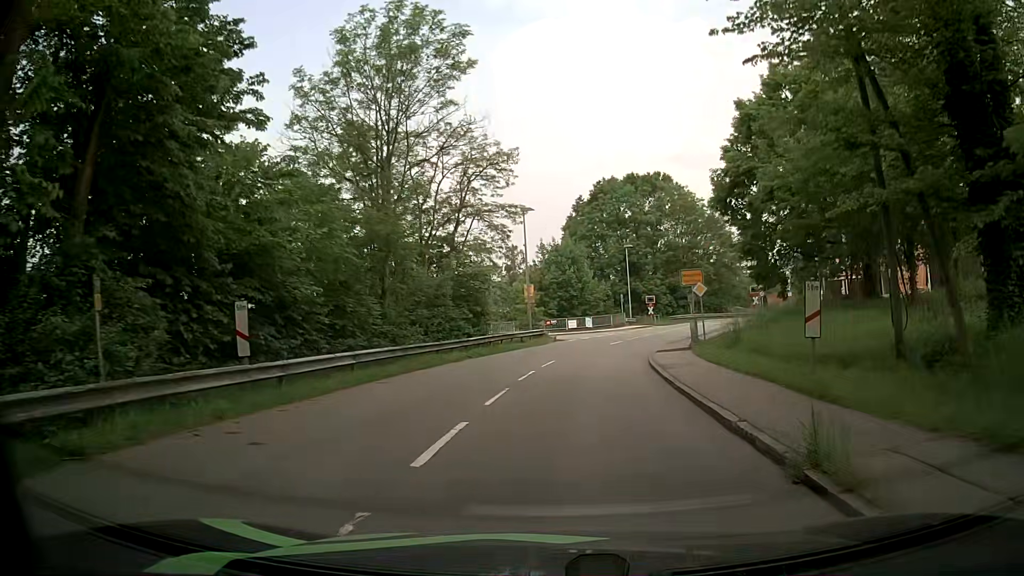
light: Day
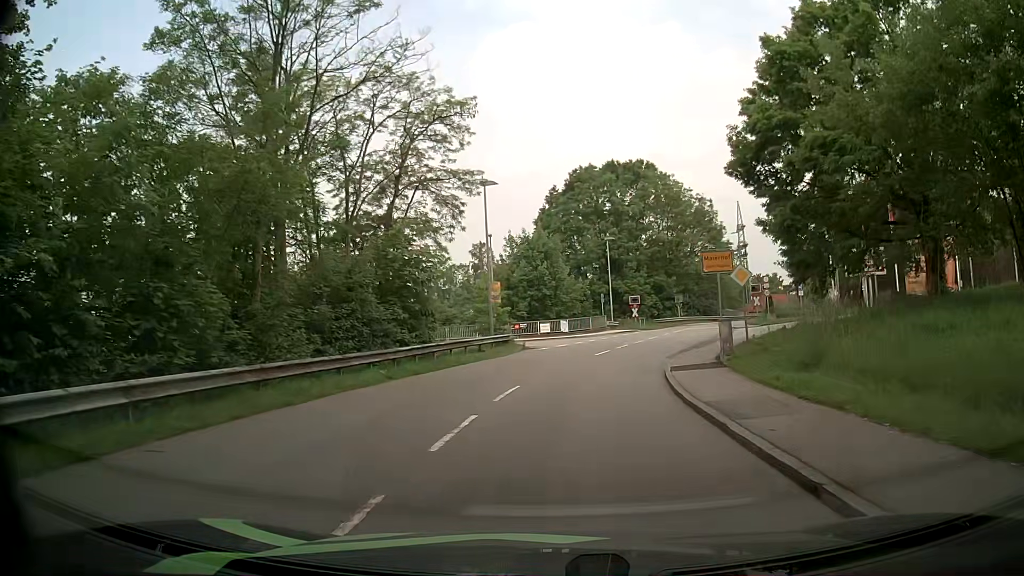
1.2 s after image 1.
(+0.3, +8.6) m; +3°
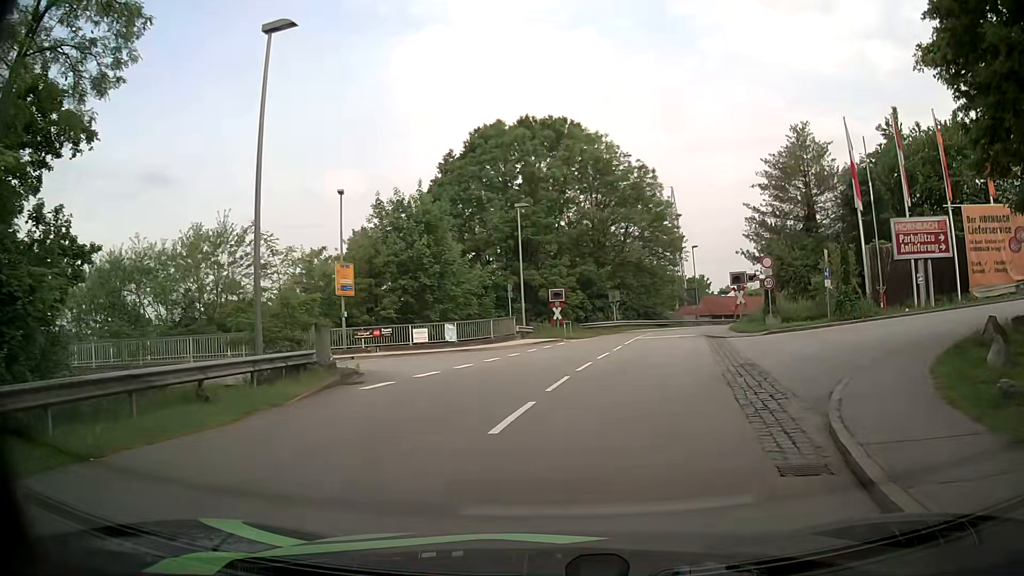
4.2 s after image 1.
(+1.2, +18.3) m; +9°
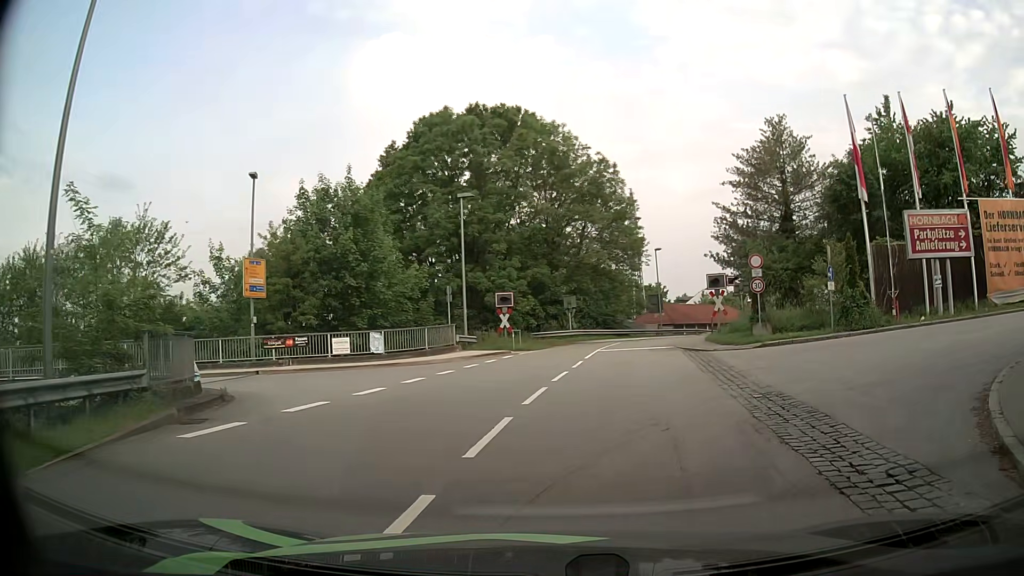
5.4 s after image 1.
(+0.1, +5.4) m; +4°
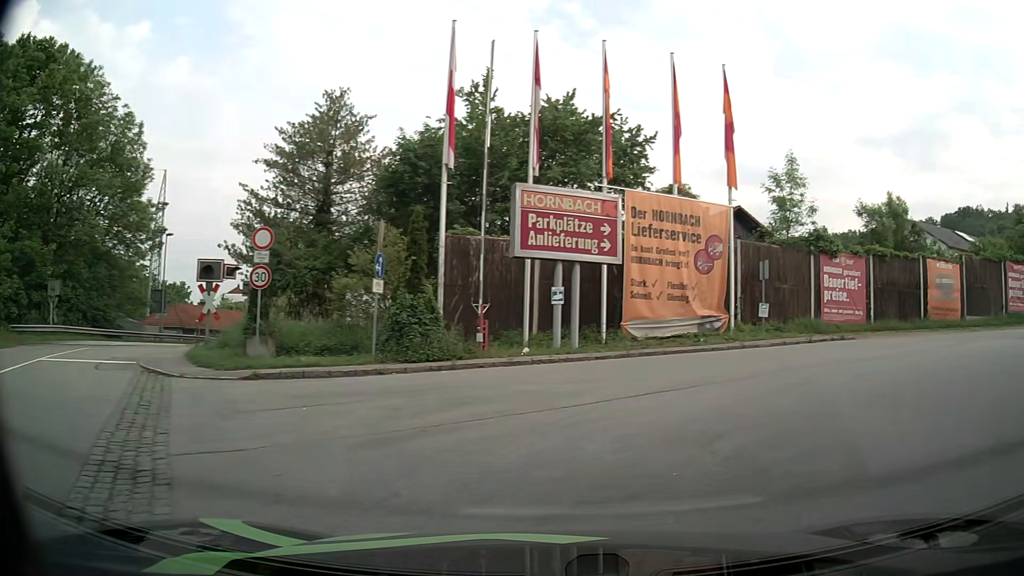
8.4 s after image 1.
(+2.5, +9.9) m; +38°
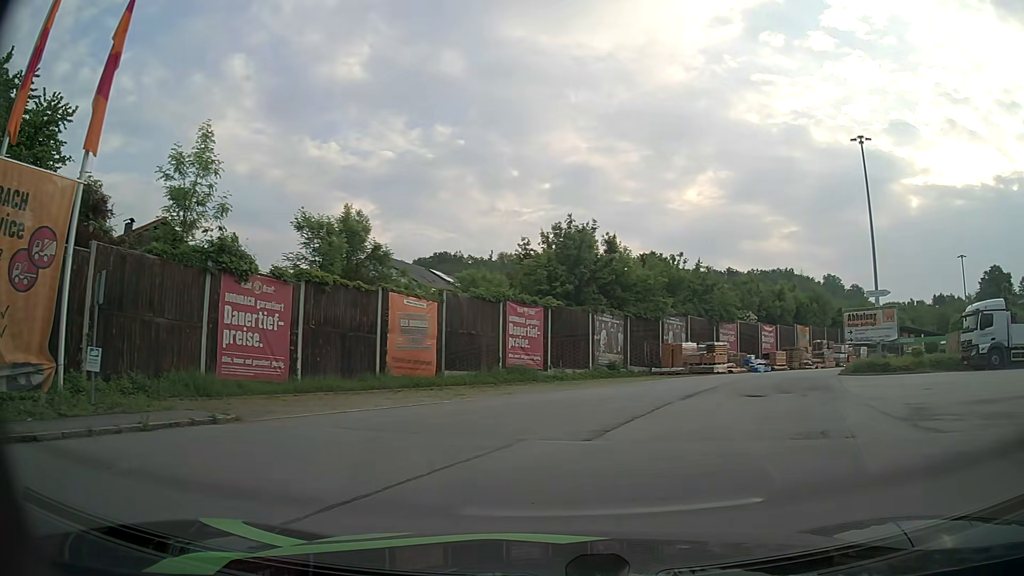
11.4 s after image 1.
(+4.5, +8.8) m; +48°
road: service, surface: paved
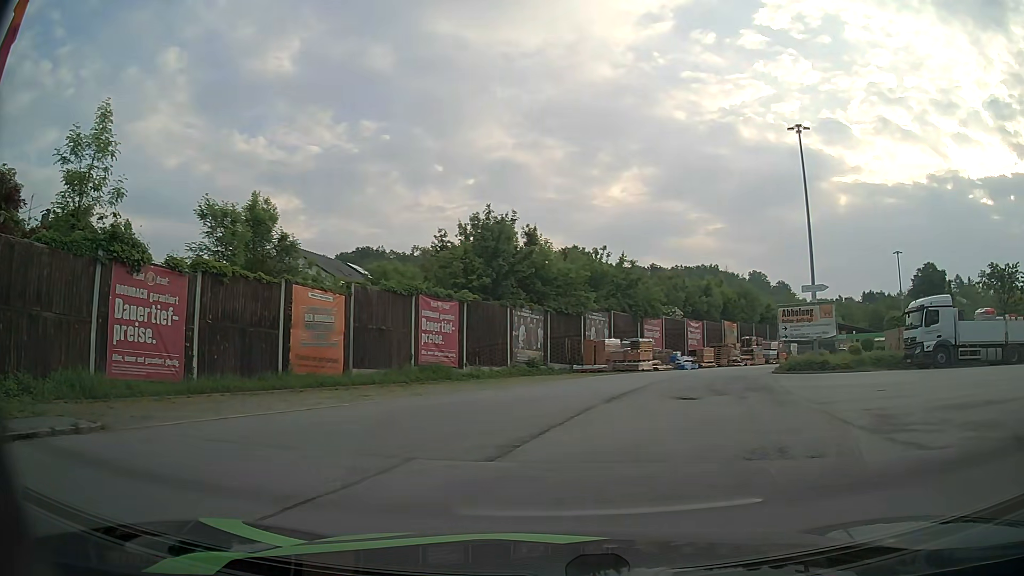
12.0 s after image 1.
(+0.1, +1.7) m; +7°
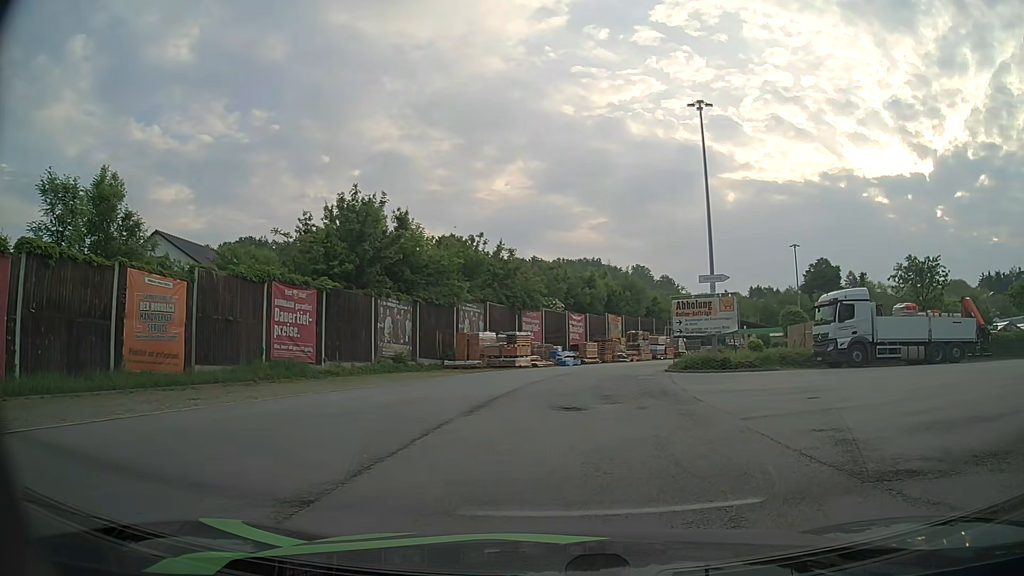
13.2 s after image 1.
(+0.3, +3.2) m; +11°
